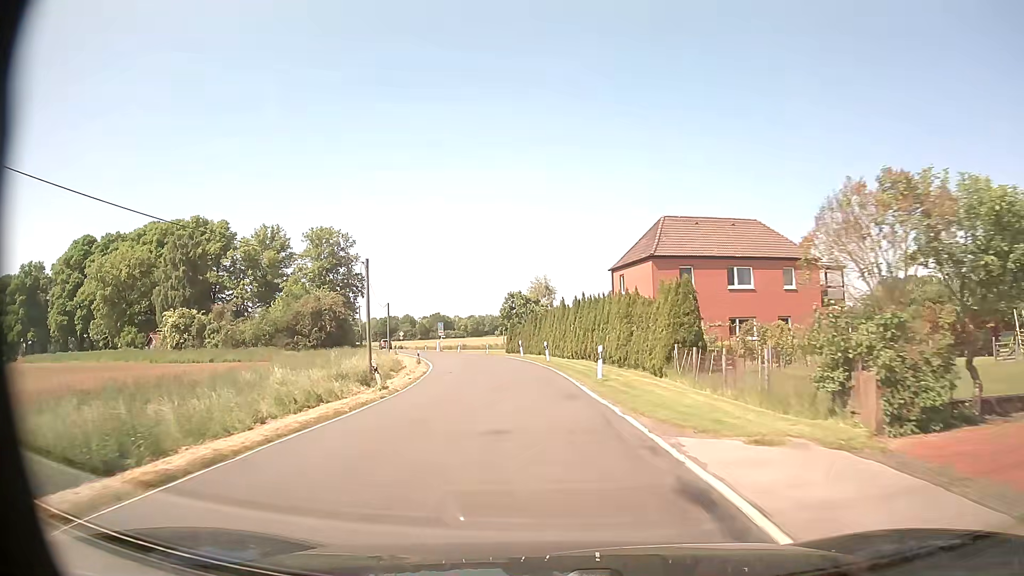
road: secondary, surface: asphalt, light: Day
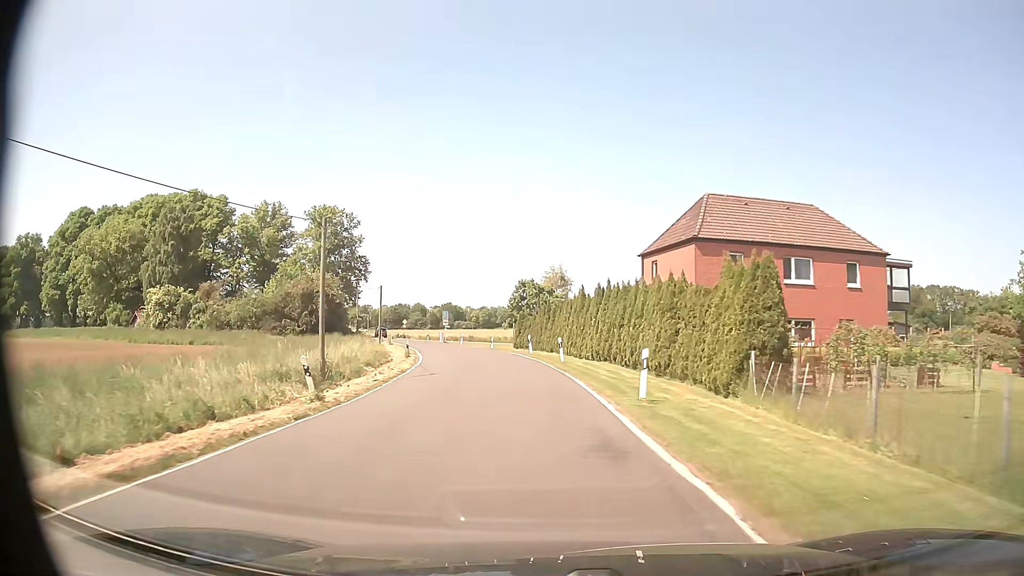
(0.0, +7.6) m; 0°
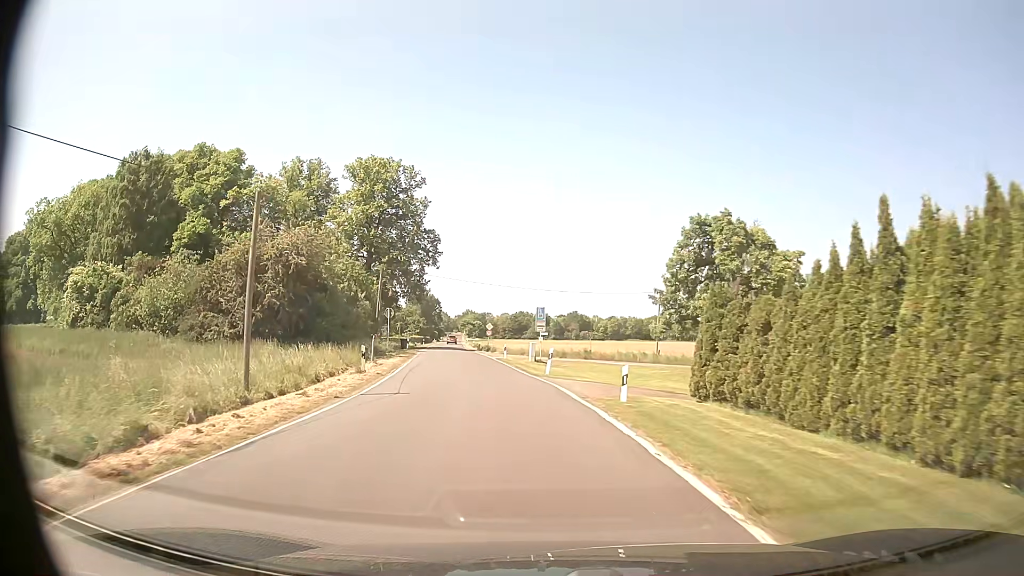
(-2.7, +37.9) m; -11°
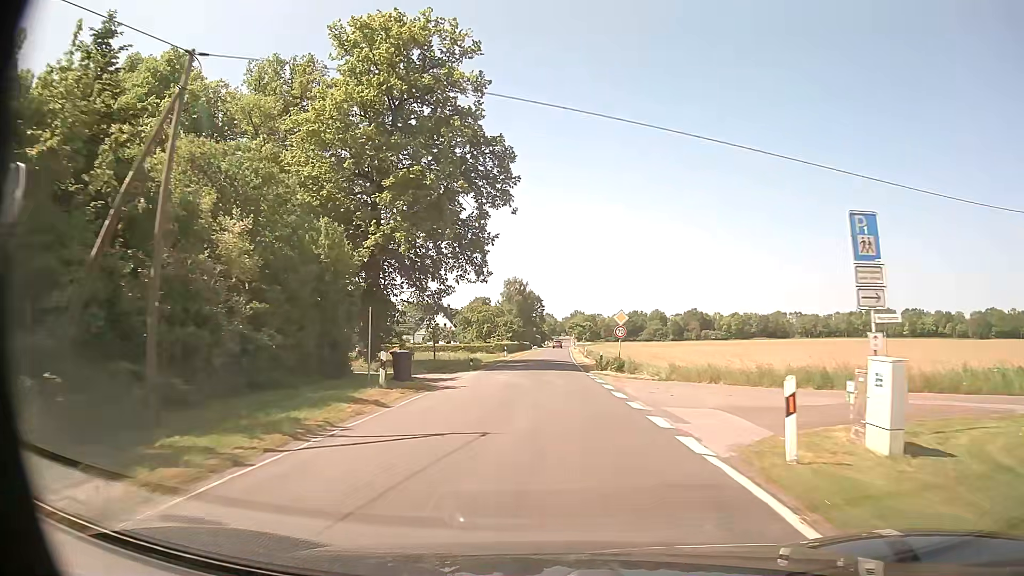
(-4.1, +38.9) m; -9°
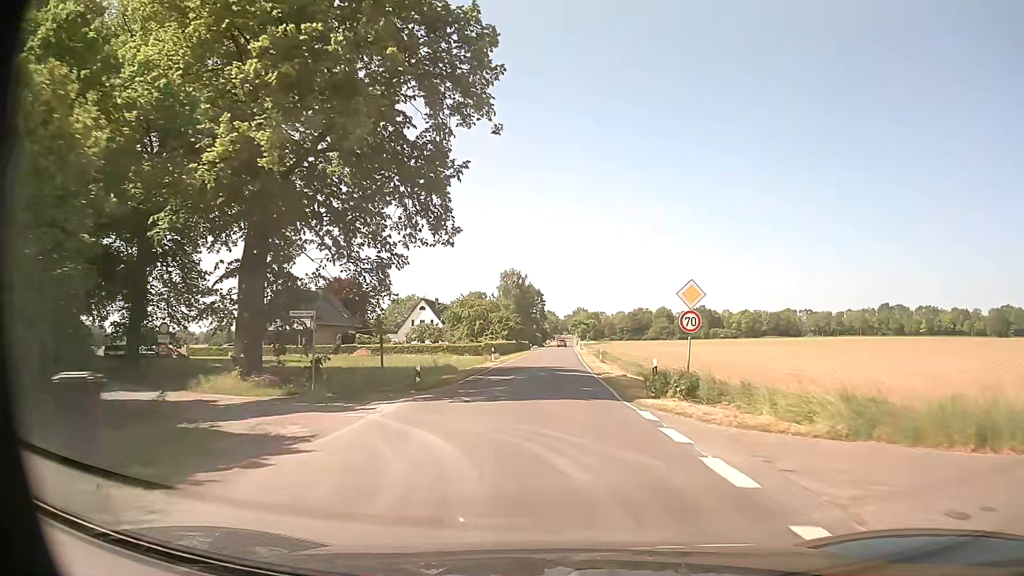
(-0.1, +16.9) m; 0°
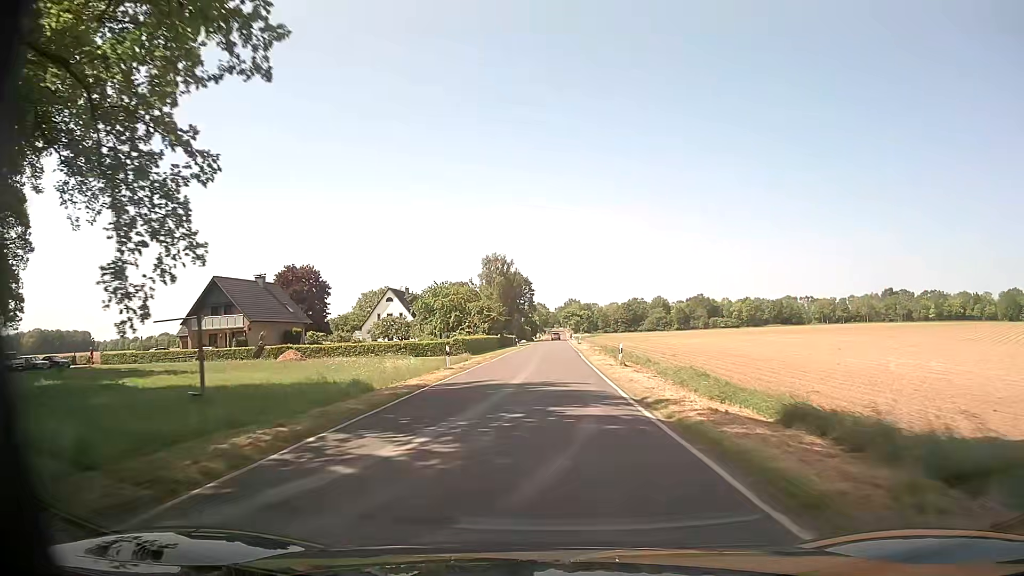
(+0.2, +18.2) m; +1°
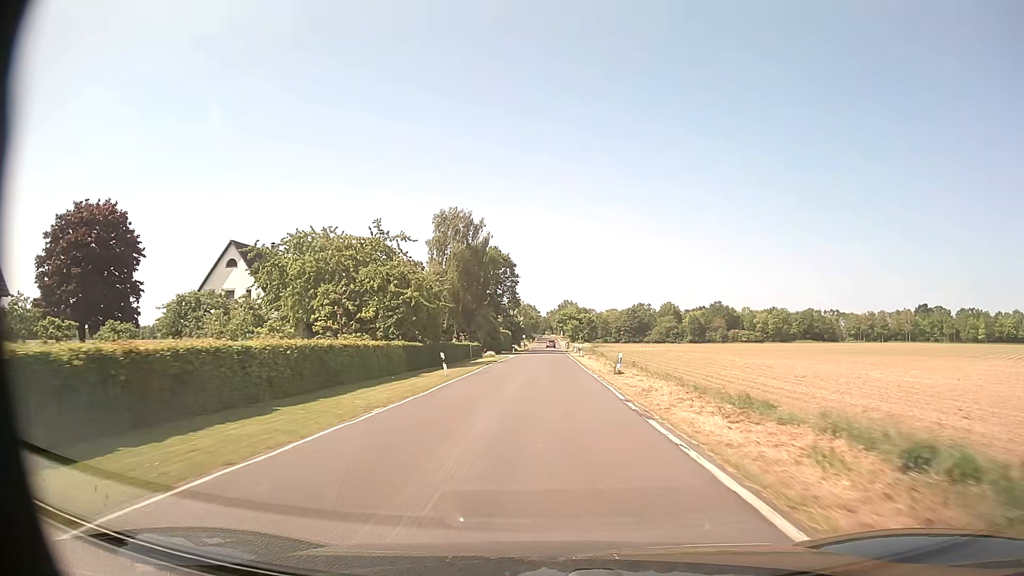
(-0.1, +51.1) m; 0°
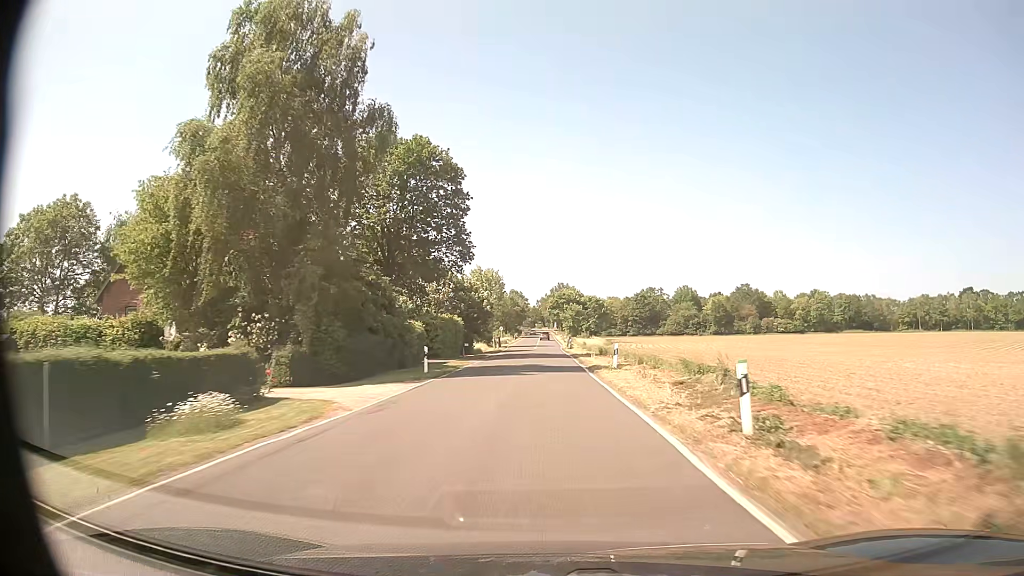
(+0.6, +53.6) m; +1°
(0, +10) (0, +20) (0, +30) (0, +40) (0, +50) (0, +60) (0, +70) (0, +80) (0, +90) (0, +100) m
